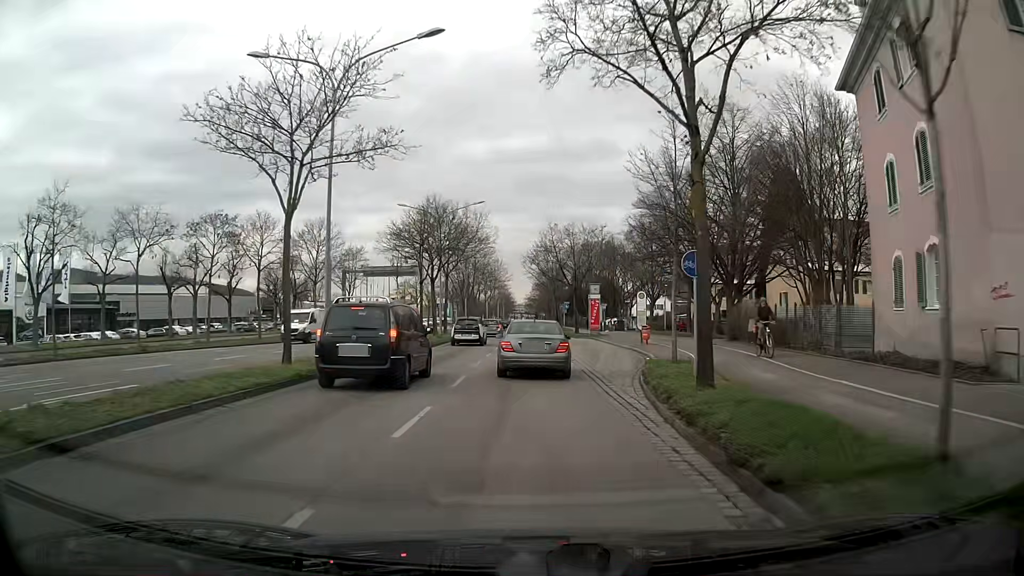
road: primary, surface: asphalt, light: Day
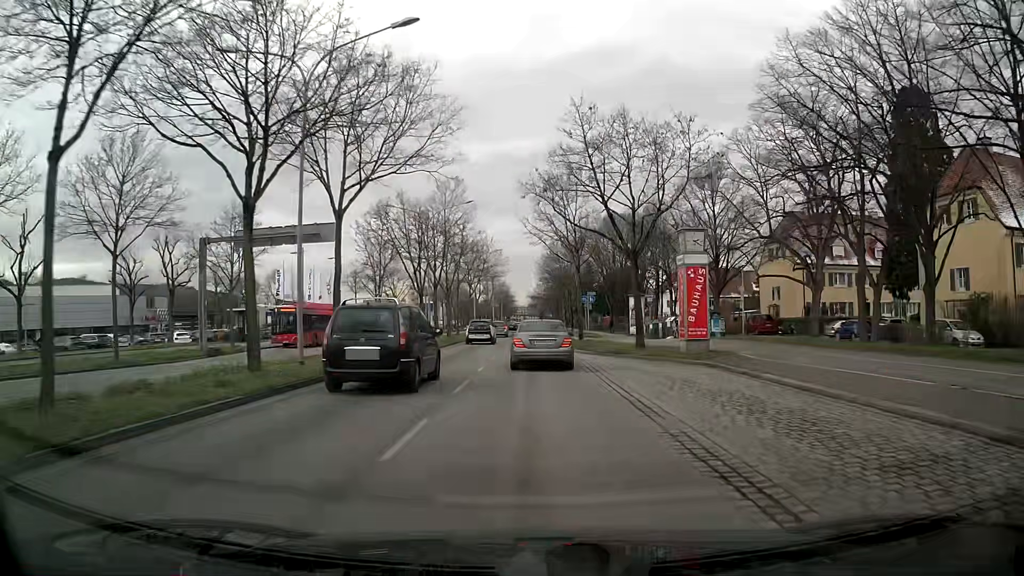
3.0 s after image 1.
(-0.5, +31.4) m; -1°
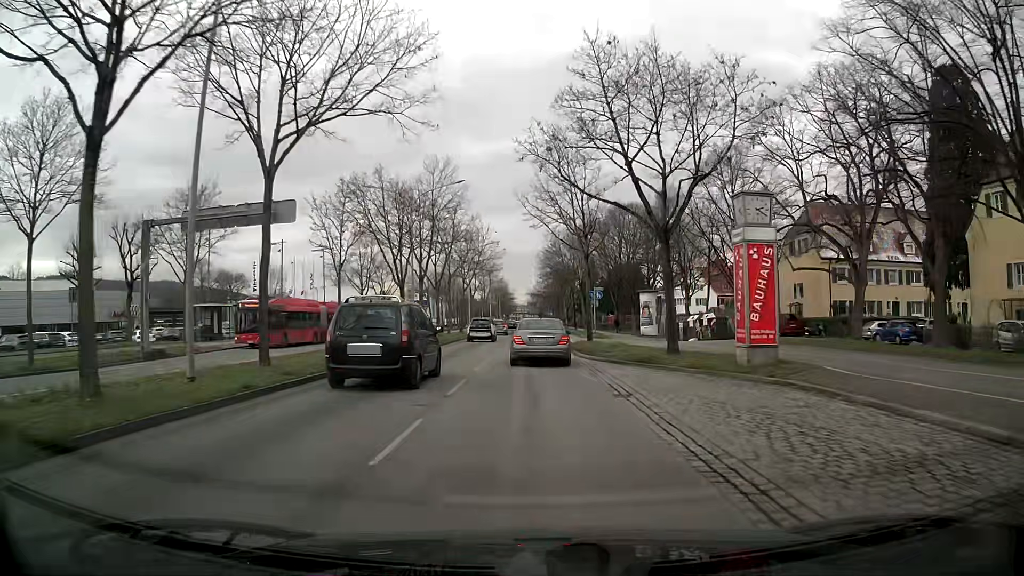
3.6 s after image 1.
(0.0, +6.3) m; 0°
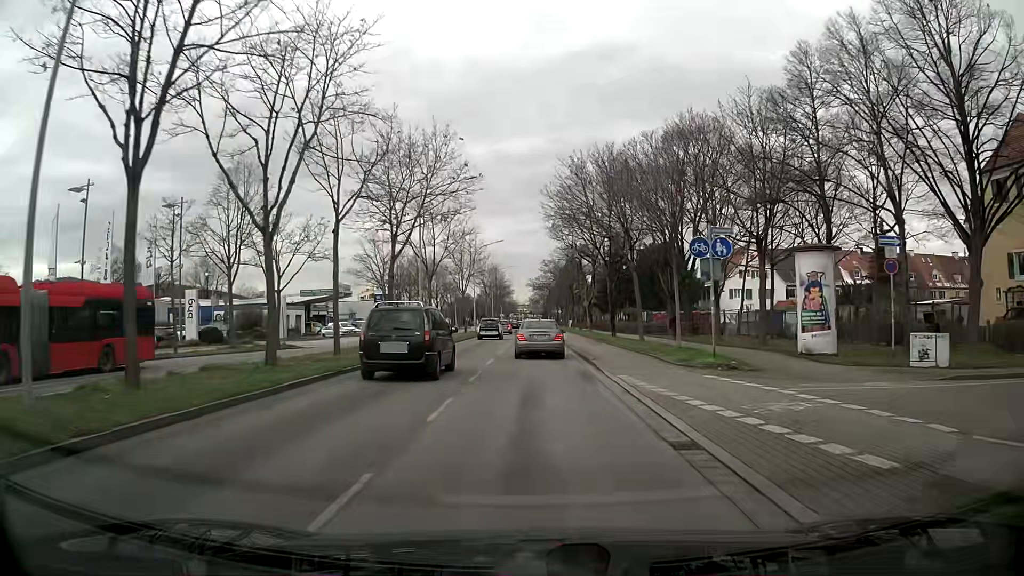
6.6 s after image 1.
(-0.1, +33.4) m; 0°
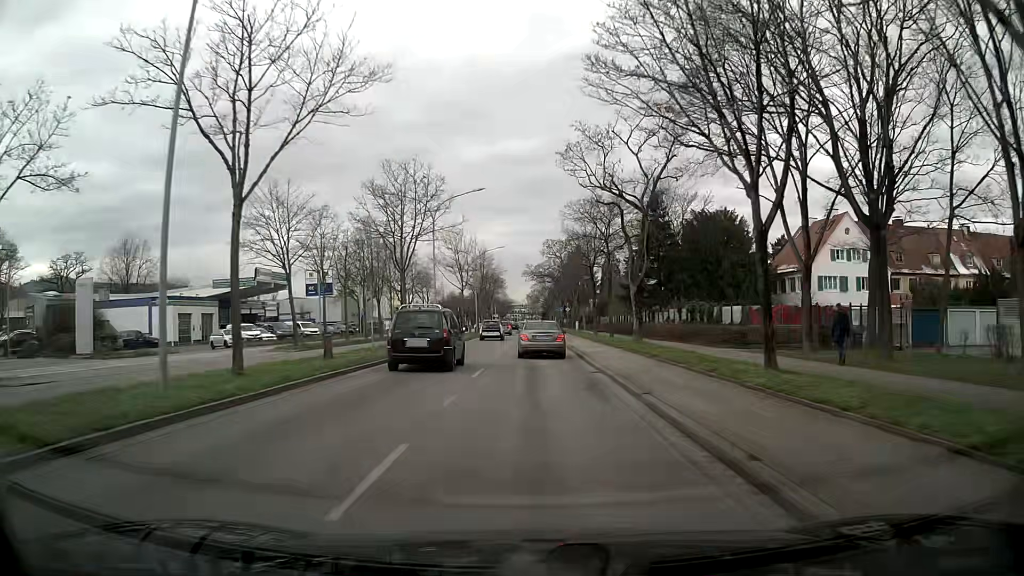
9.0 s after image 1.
(0.0, +28.9) m; 0°
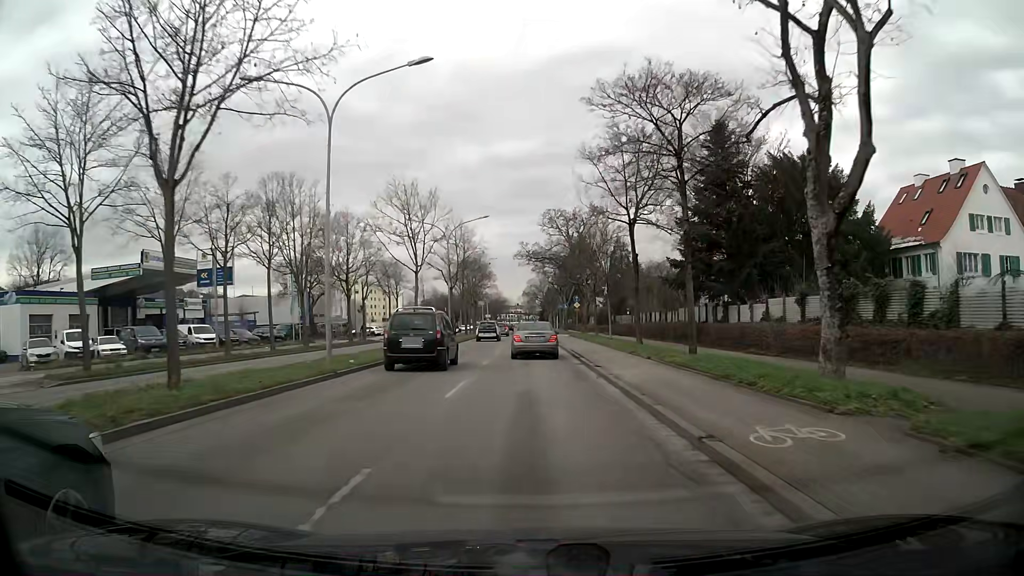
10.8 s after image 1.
(+0.1, +22.5) m; +1°
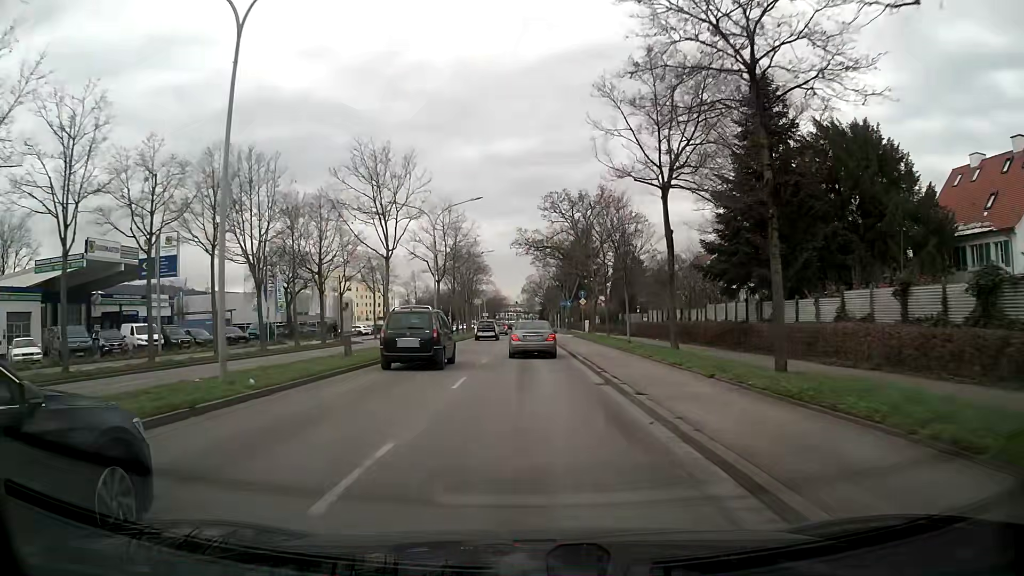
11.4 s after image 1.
(0.0, +7.6) m; 0°
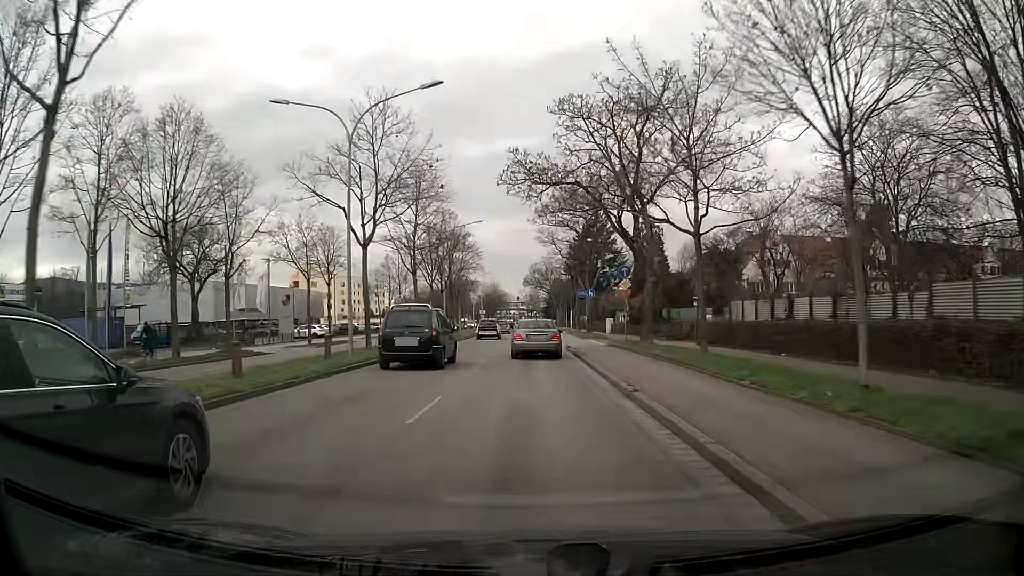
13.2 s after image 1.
(-0.2, +22.9) m; 0°
(0, +10) (0, +20) (0, +30) (0, +40) (0, +50) (0, +60) (0, +70) (0, +80) (0, +90) (-1, +100) m
